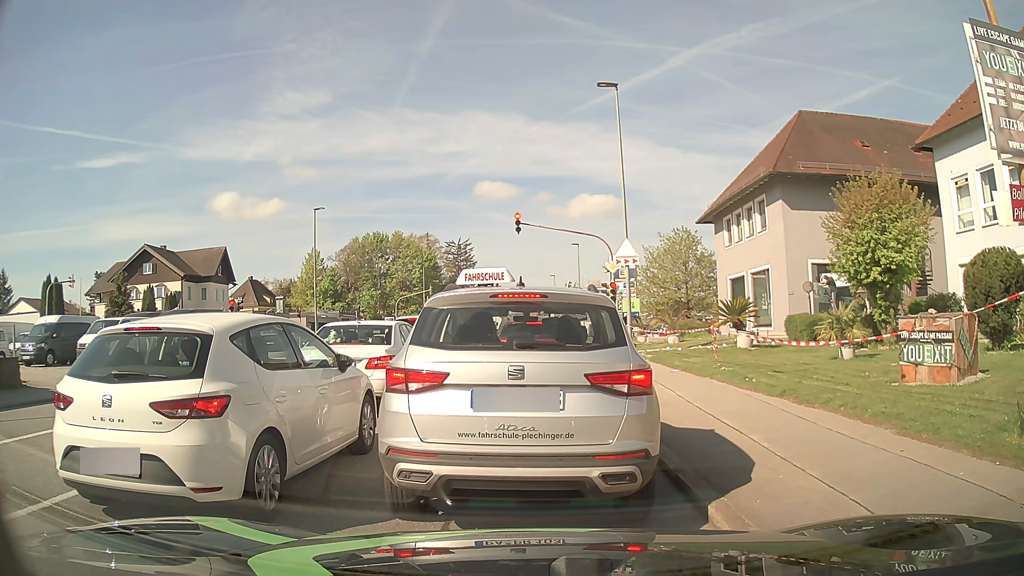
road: tertiary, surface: asphalt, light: Day
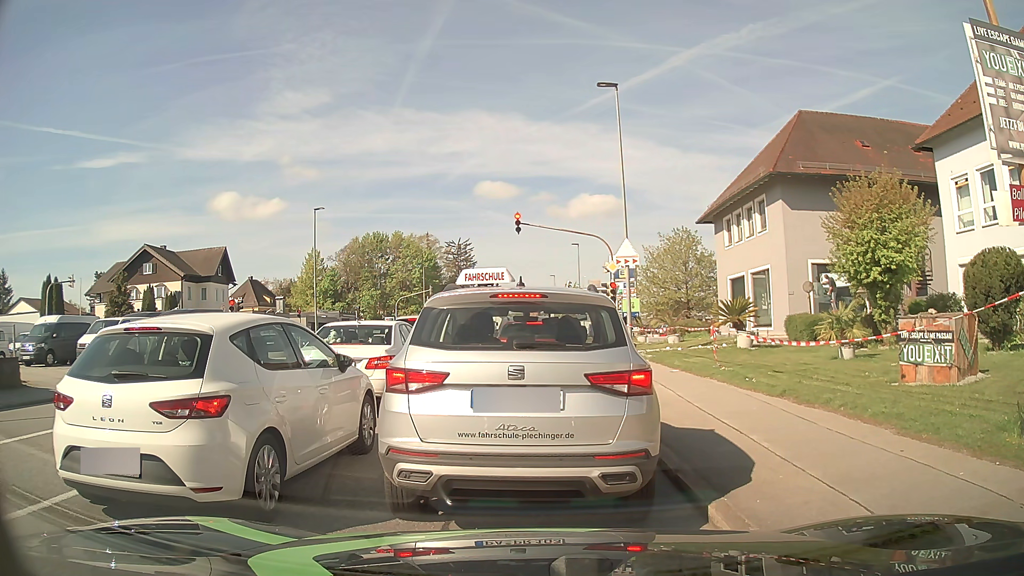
(0.0, 0.0) m; 0°
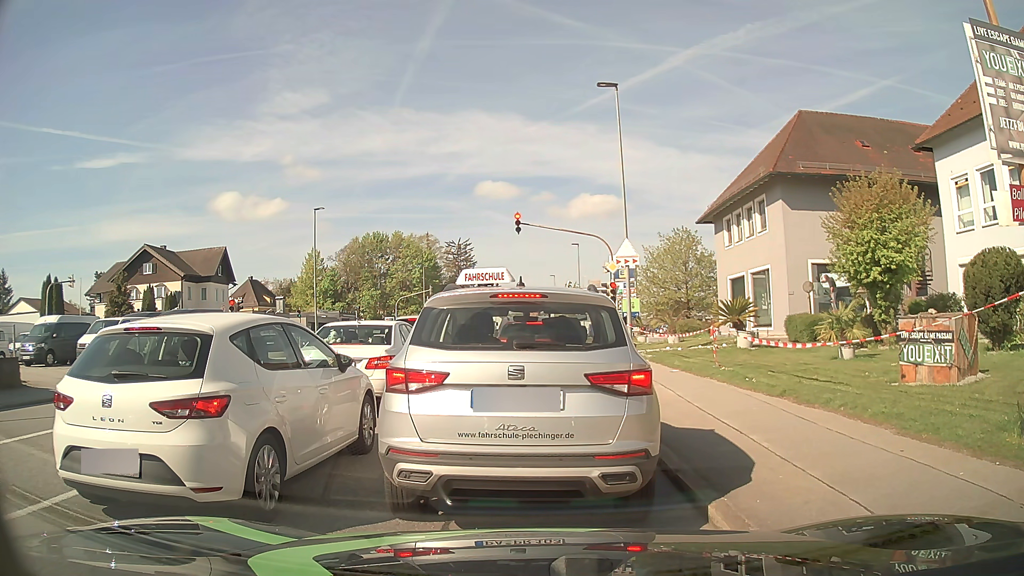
(0.0, 0.0) m; 0°
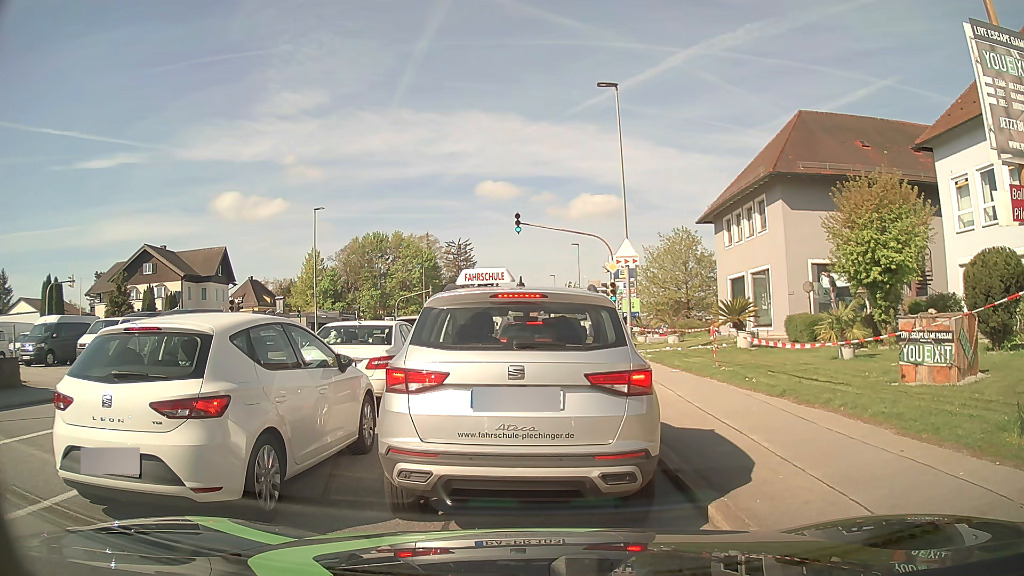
(0.0, 0.0) m; 0°
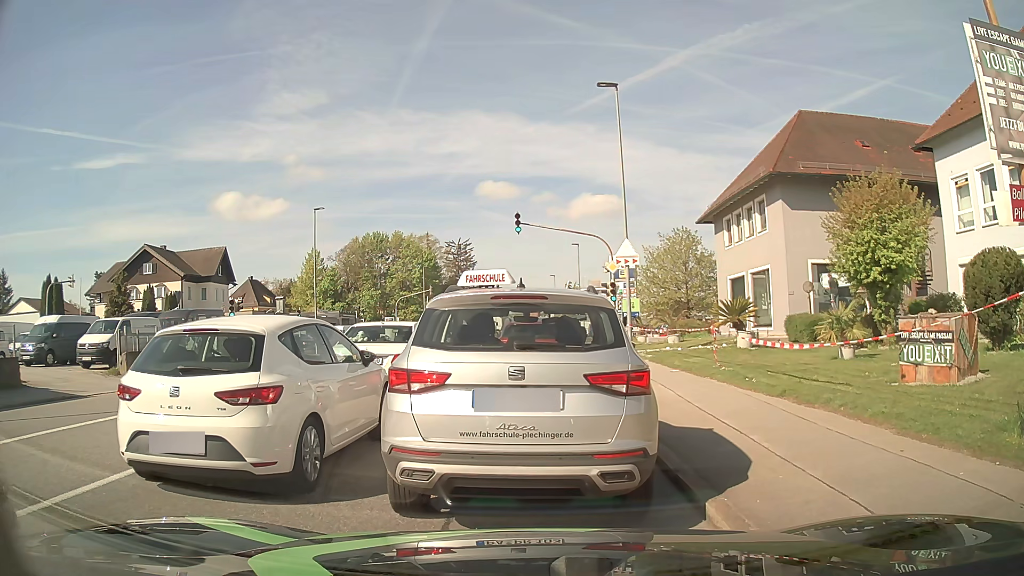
(0.0, 0.0) m; 0°
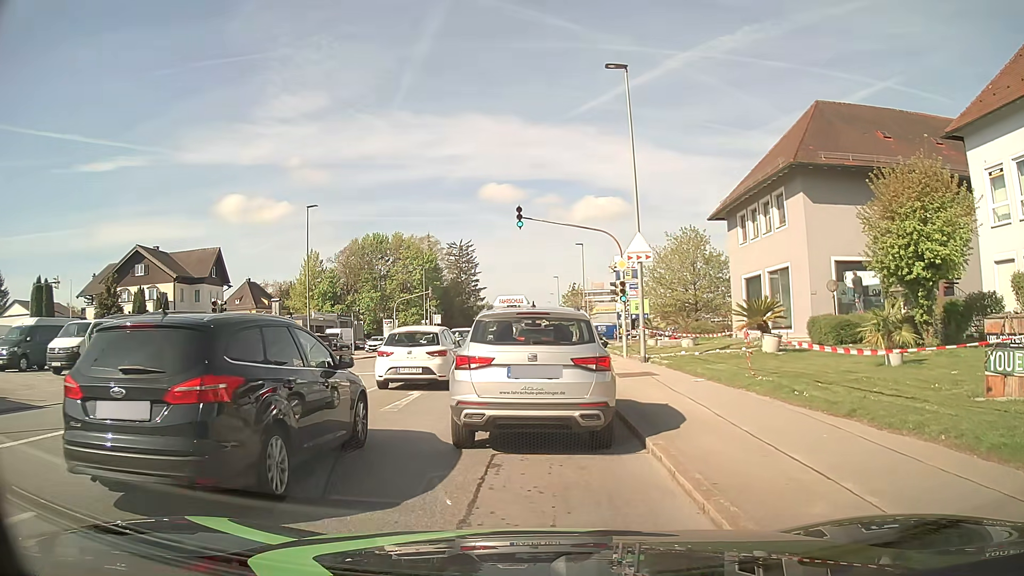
(+0.1, +2.3) m; +2°
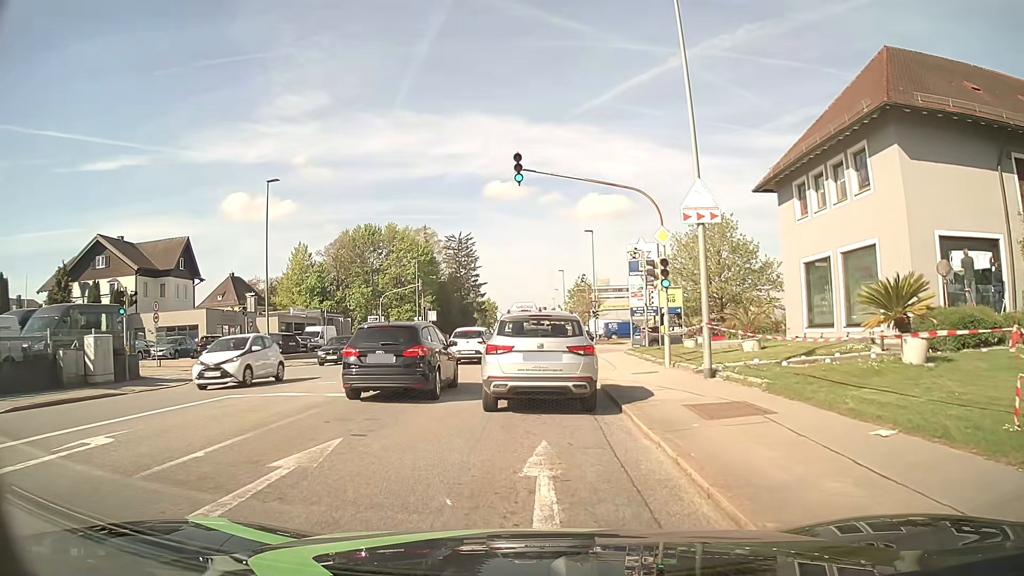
(-0.1, +8.1) m; -1°
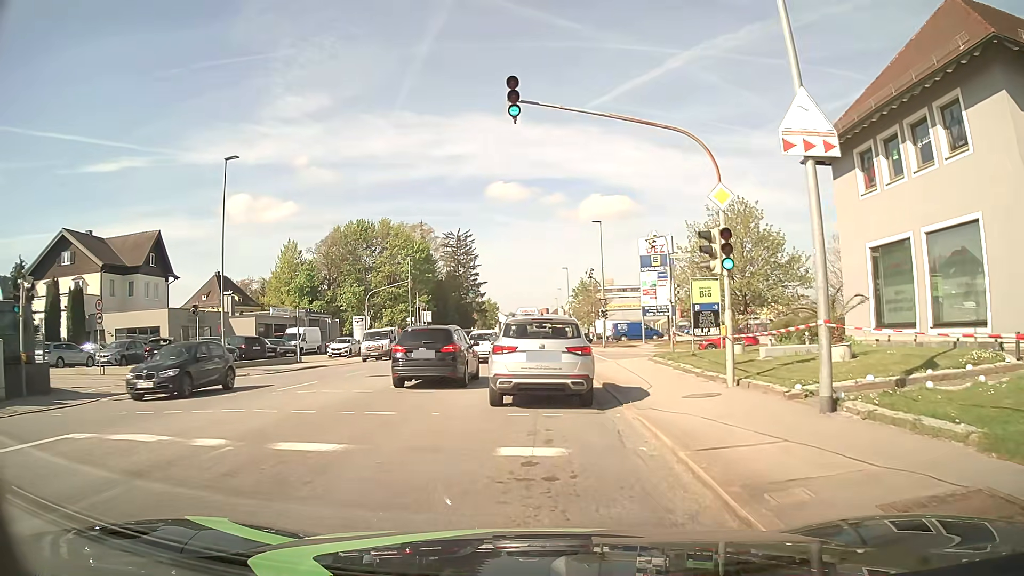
(0.0, +6.1) m; 0°
